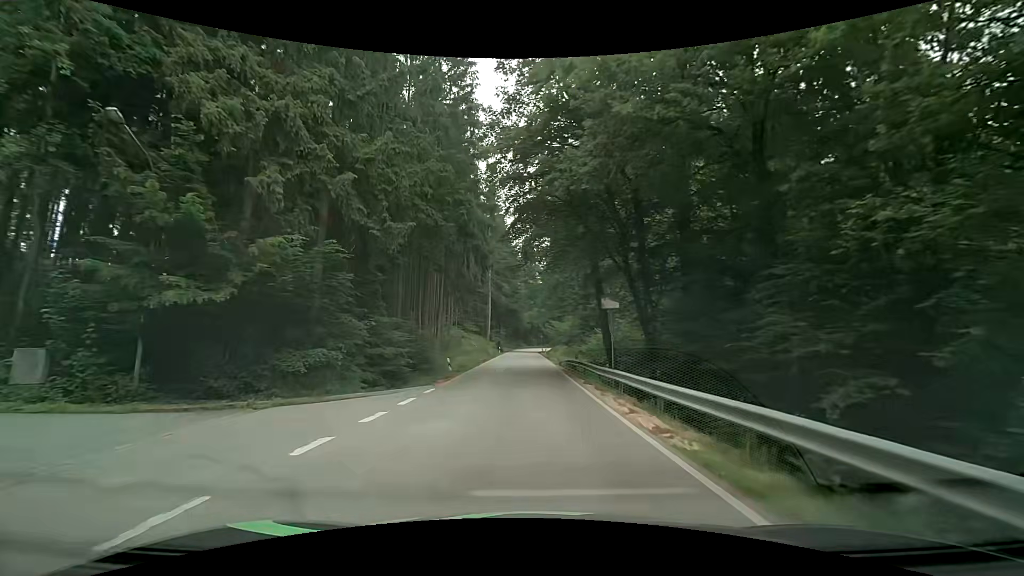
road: secondary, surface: asphalt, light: Day
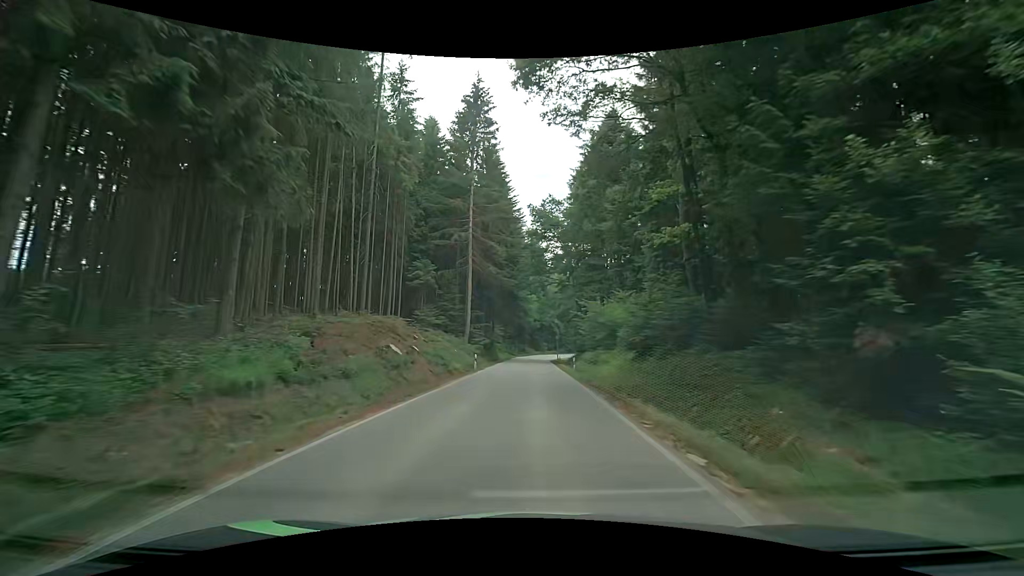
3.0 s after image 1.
(+0.2, +38.3) m; 0°
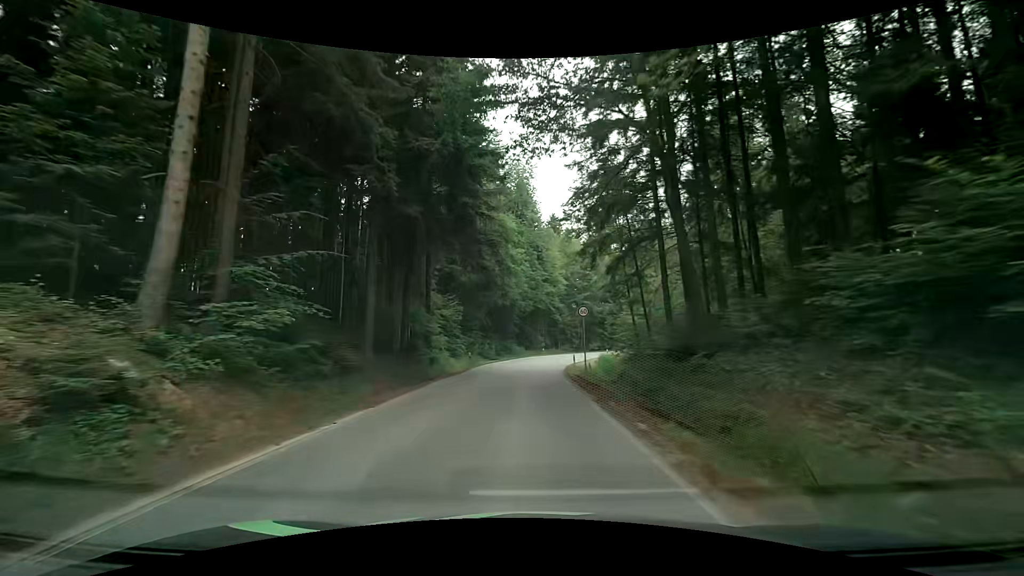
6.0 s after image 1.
(+0.3, +41.9) m; +1°
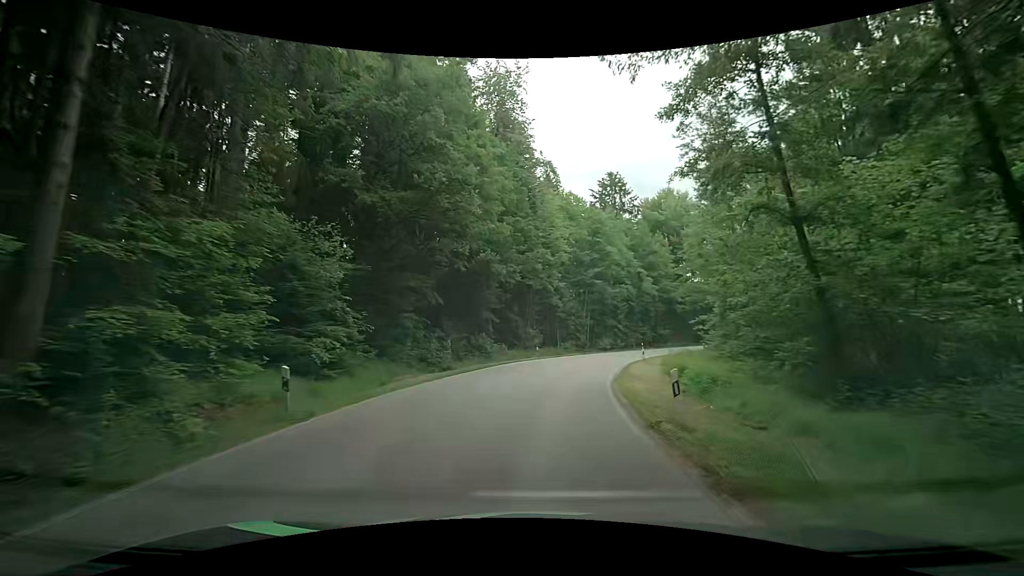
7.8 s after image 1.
(+0.1, +25.5) m; +1°
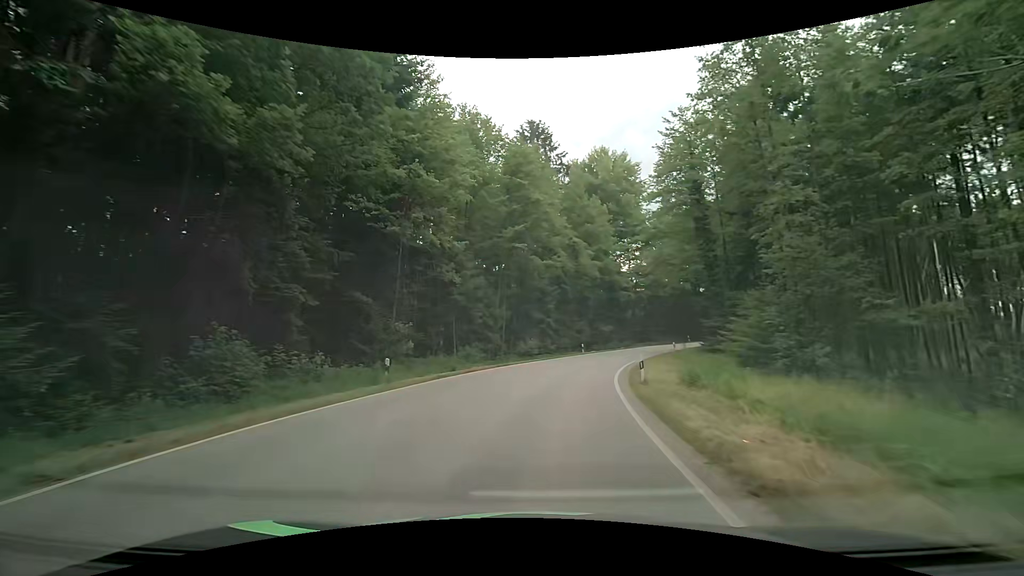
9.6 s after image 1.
(+2.2, +23.7) m; +10°
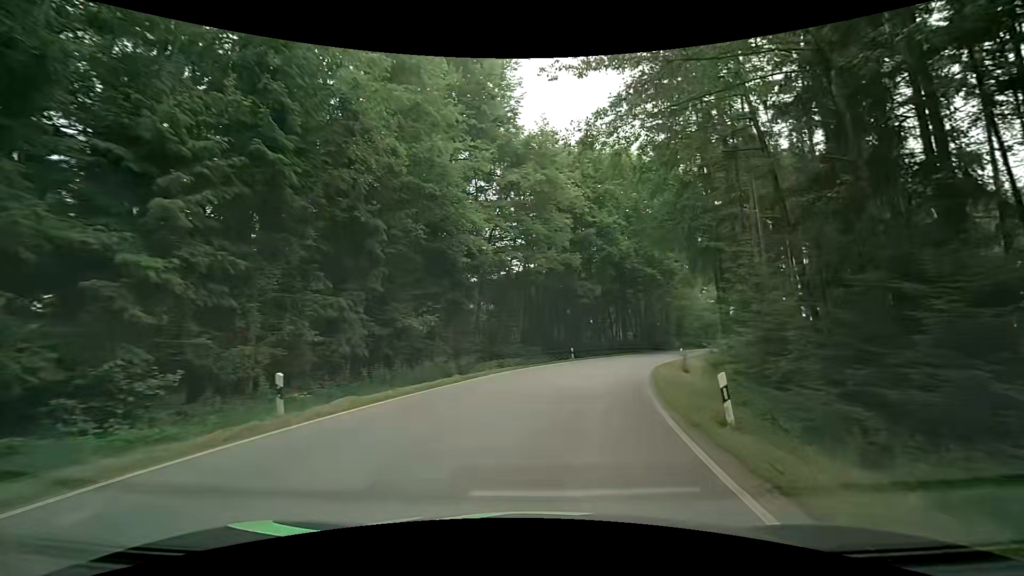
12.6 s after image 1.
(+5.4, +35.3) m; +19°
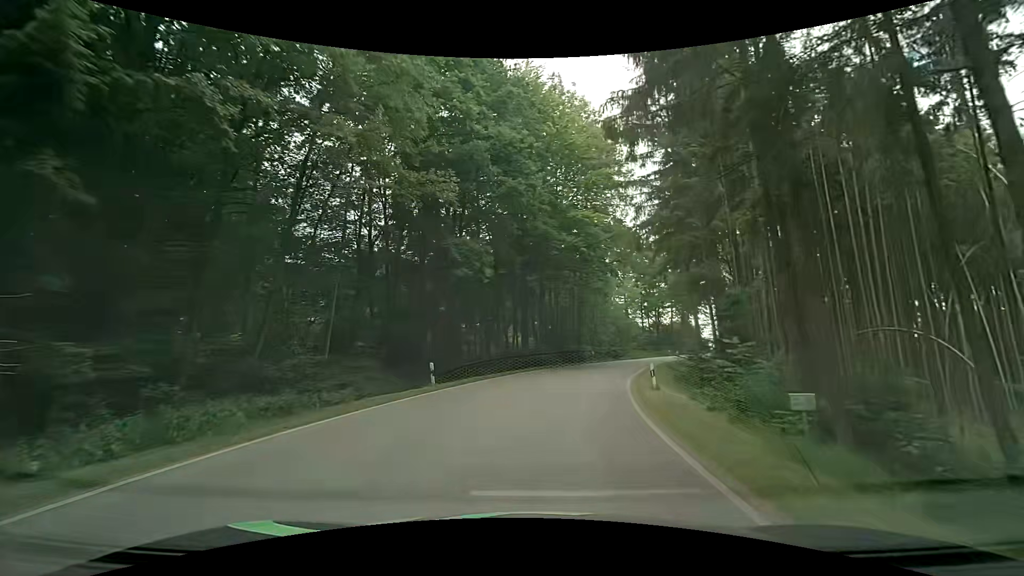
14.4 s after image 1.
(+2.5, +19.8) m; +13°
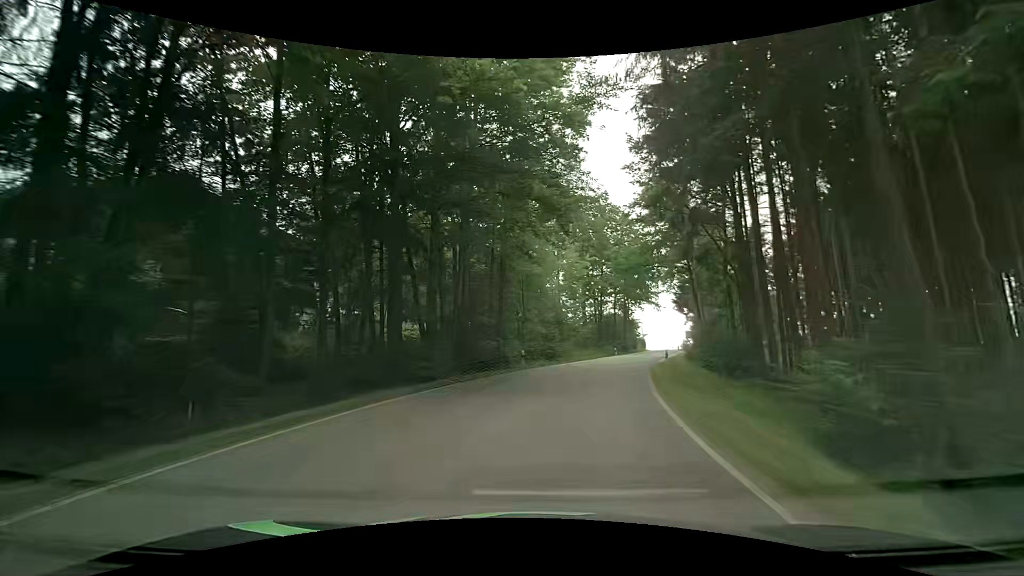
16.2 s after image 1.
(+1.8, +19.6) m; +9°
(+1, +10) (+2, +20) (+5, +30) (+8, +39) (+11, +48) (+15, +58) (+18, +67) (+22, +77) (+25, +86) (+28, +95) m
